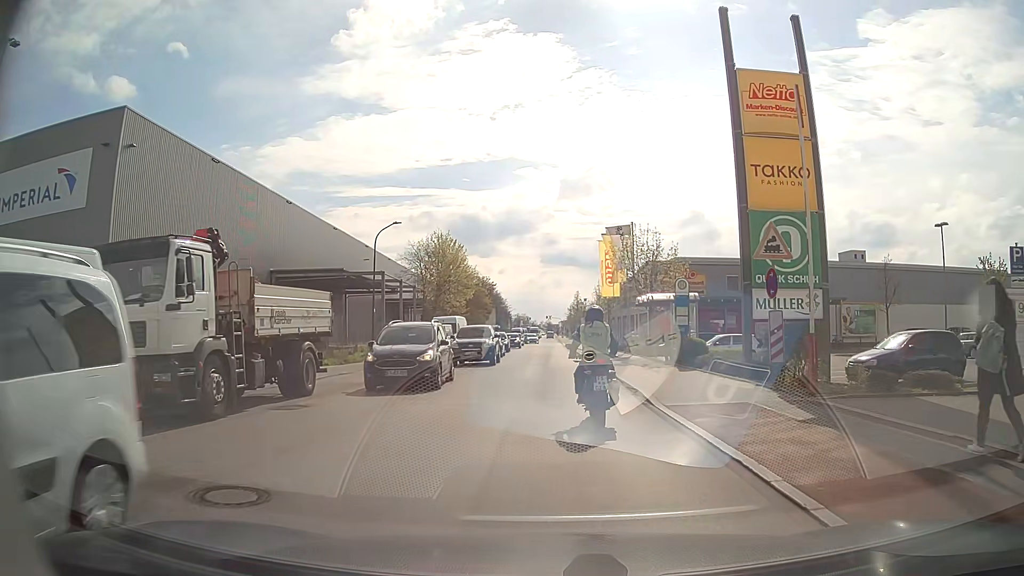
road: residential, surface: asphalt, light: Day
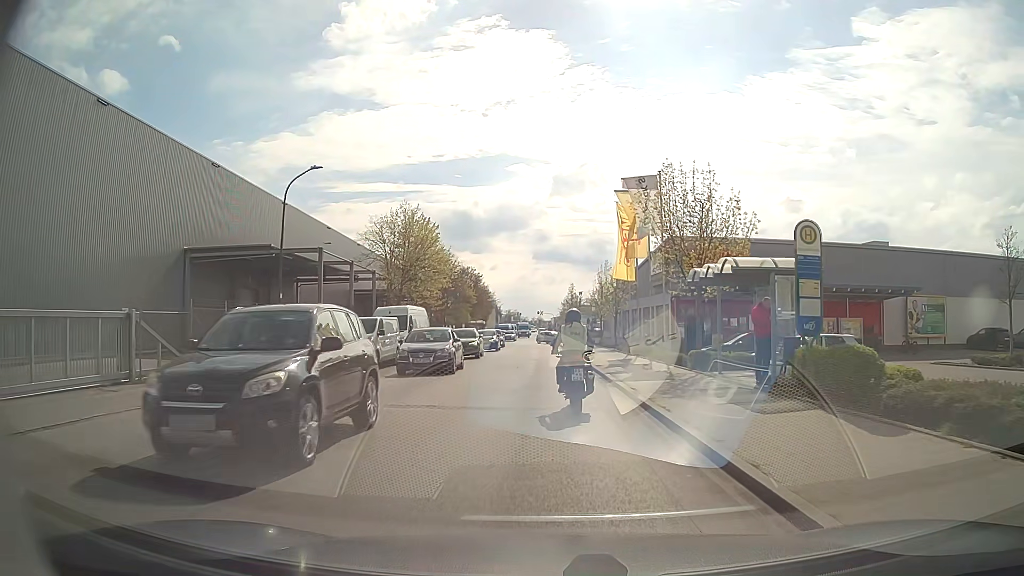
(+0.2, +12.9) m; +1°
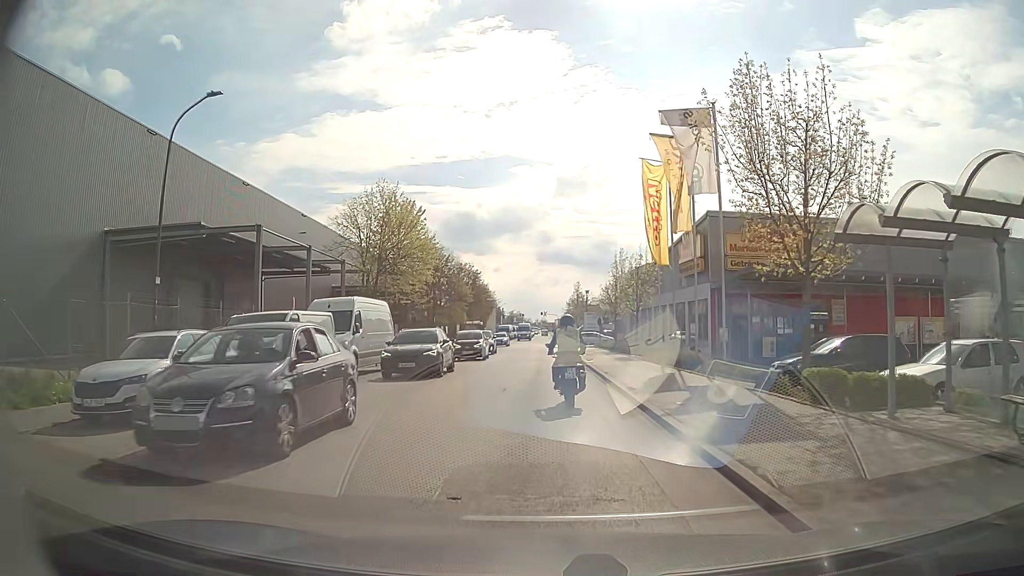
(+0.1, +9.2) m; 0°
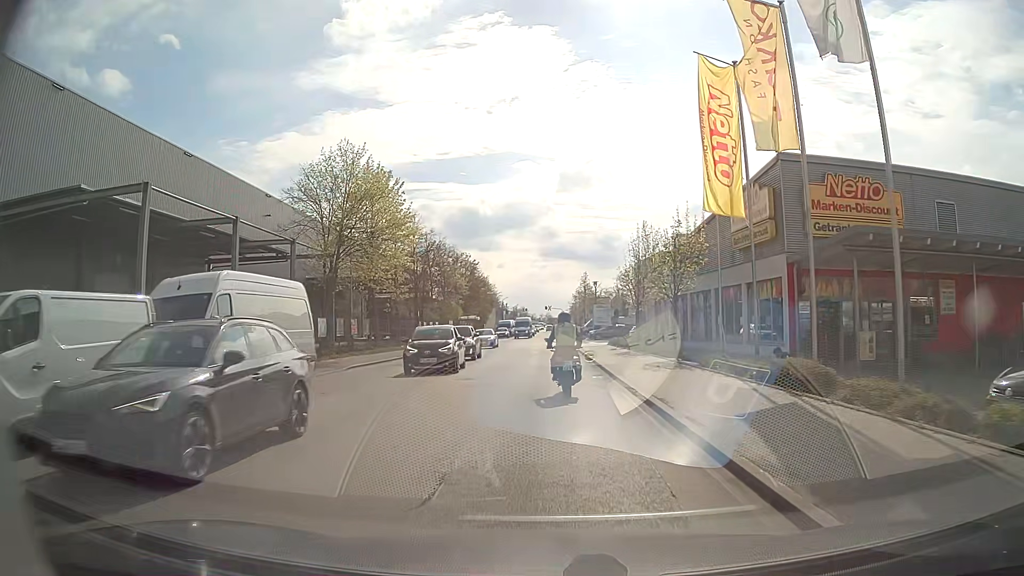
(-0.1, +9.9) m; -1°
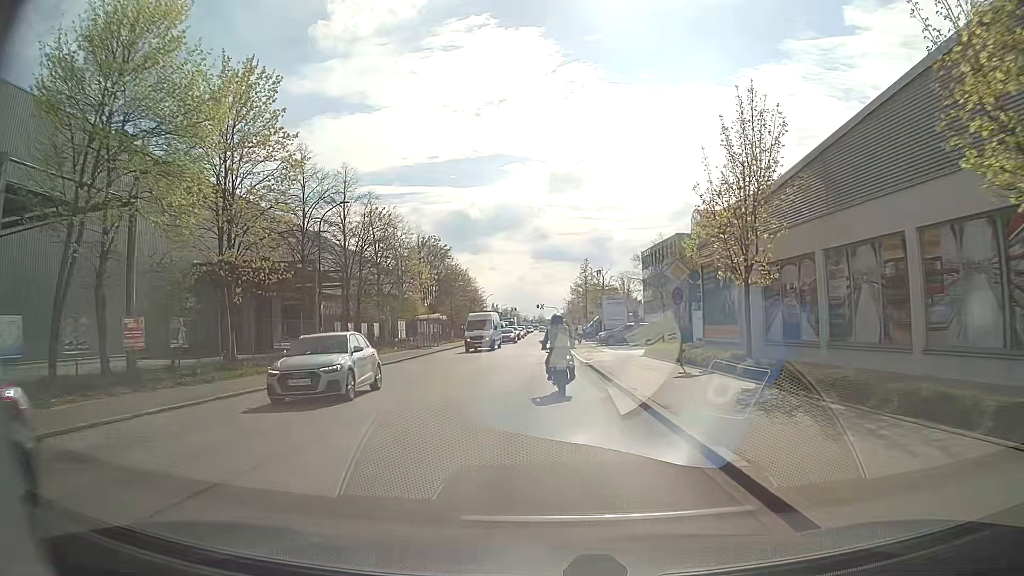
(+0.1, +21.9) m; +1°
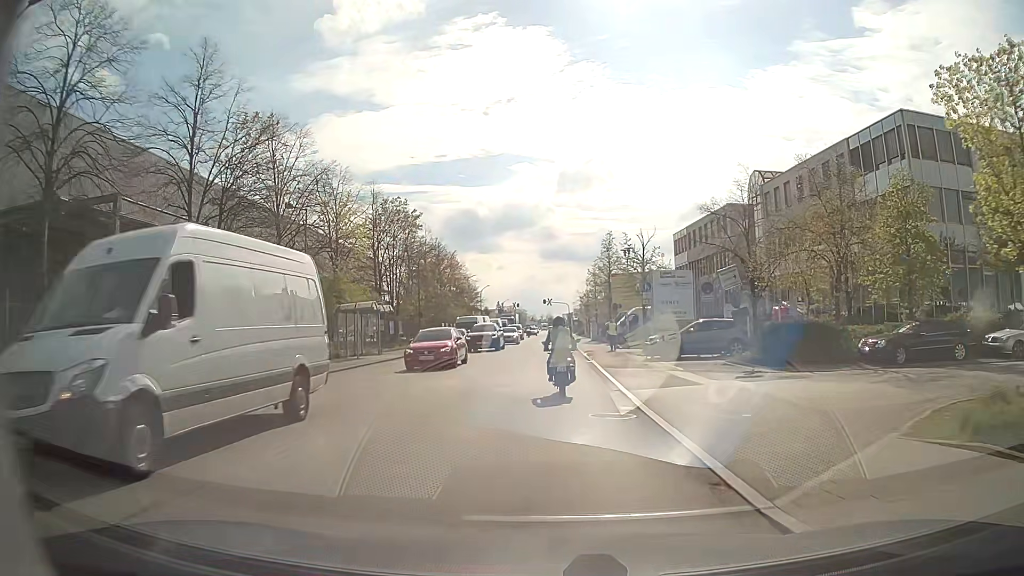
(-0.1, +23.2) m; -1°
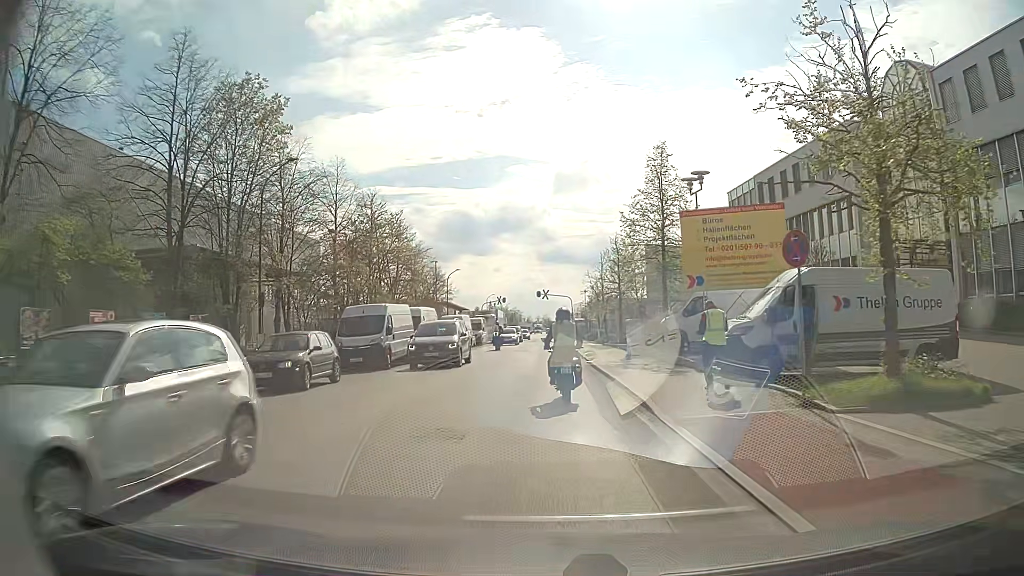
(+0.2, +30.4) m; +1°
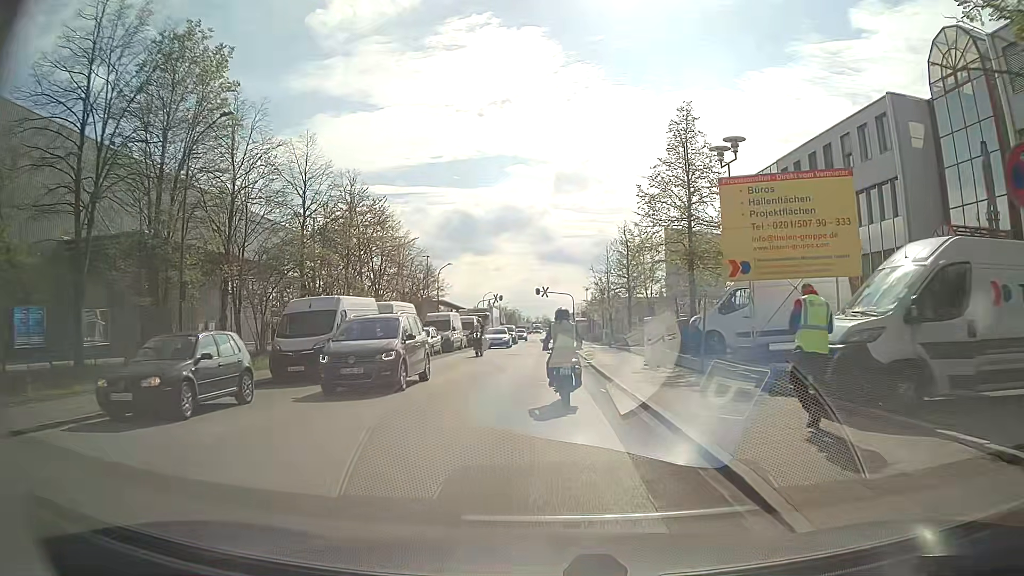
(0.0, +5.9) m; 0°
(0, +10) (0, +20) (0, +30) (0, +40) (0, +50) (0, +60) (0, +70) (0, +80) (0, +90) (0, +100) m
